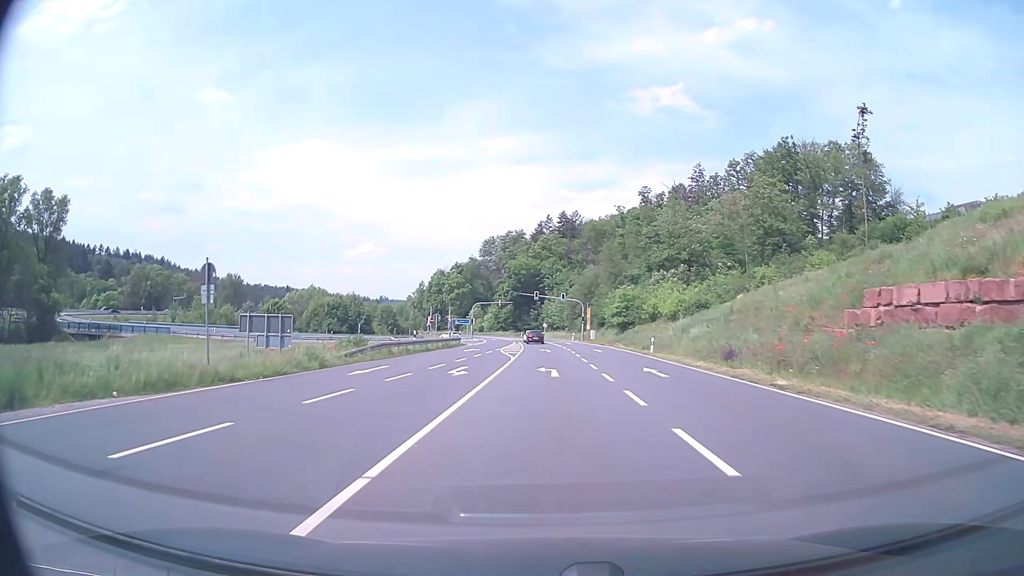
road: secondary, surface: asphalt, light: Day
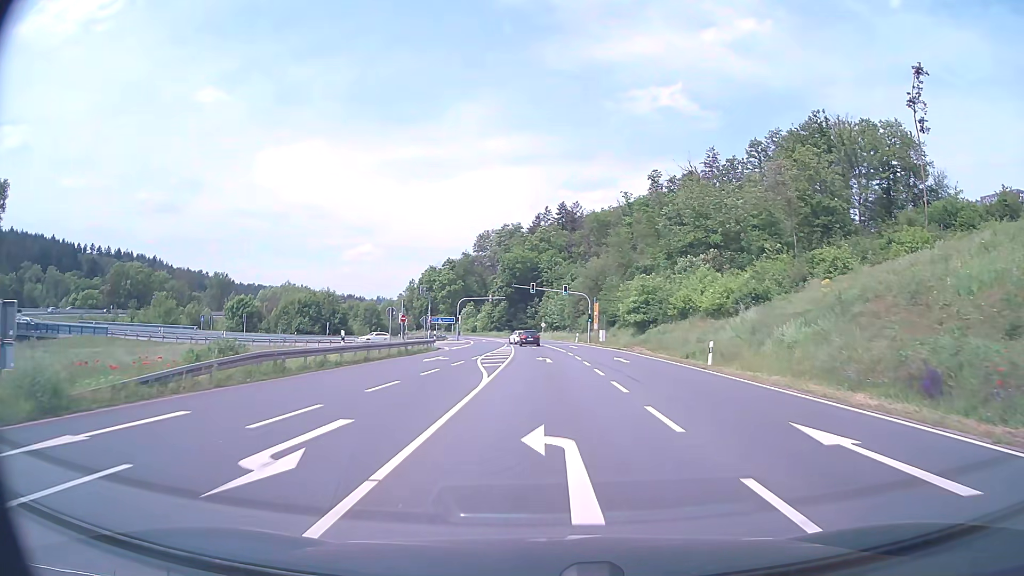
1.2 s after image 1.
(+0.1, +15.1) m; 0°
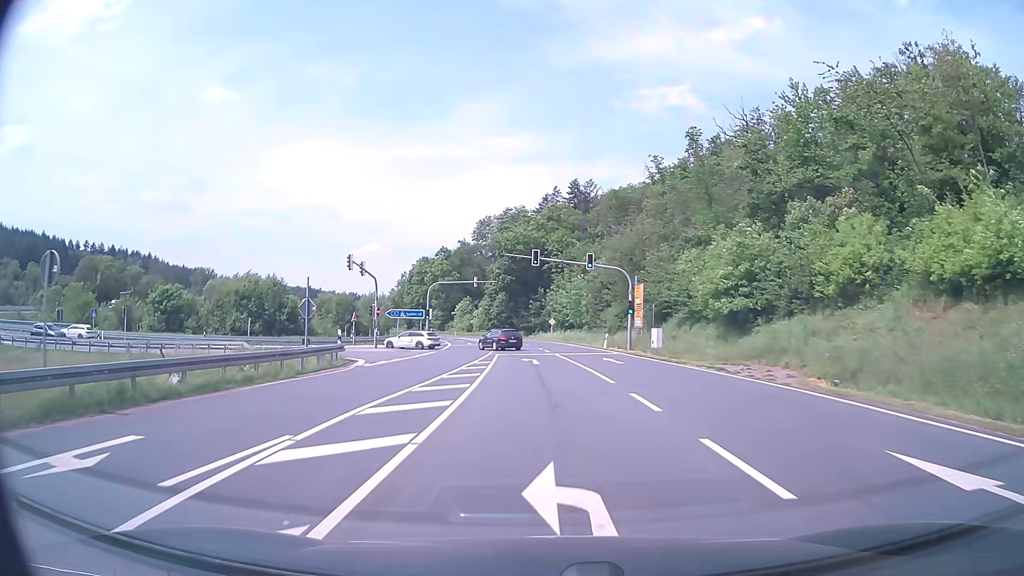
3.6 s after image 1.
(0.0, +27.6) m; -1°
(0, +10) (0, +20) (0, +30) (-1, +40) (-5, +49) (-13, +55) (-23, +55) (-33, +55) (-43, +54) (-53, +53) m
